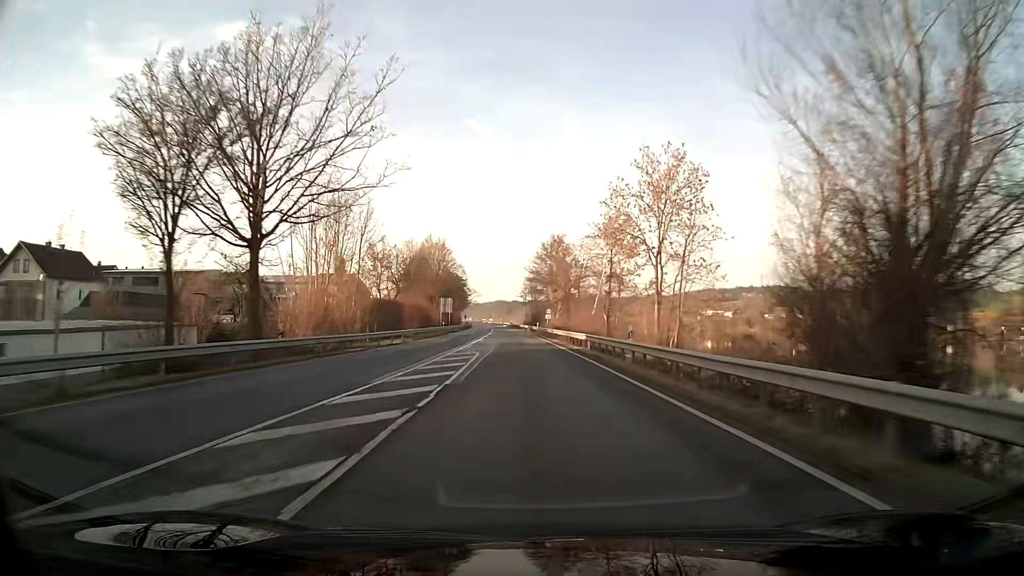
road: primary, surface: asphalt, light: Day
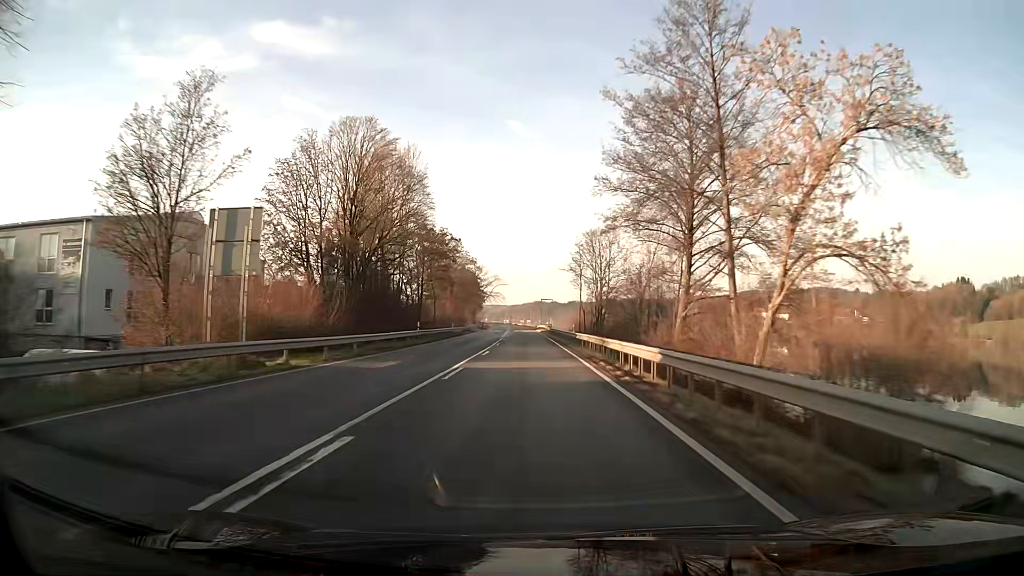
(-2.6, +79.8) m; -3°
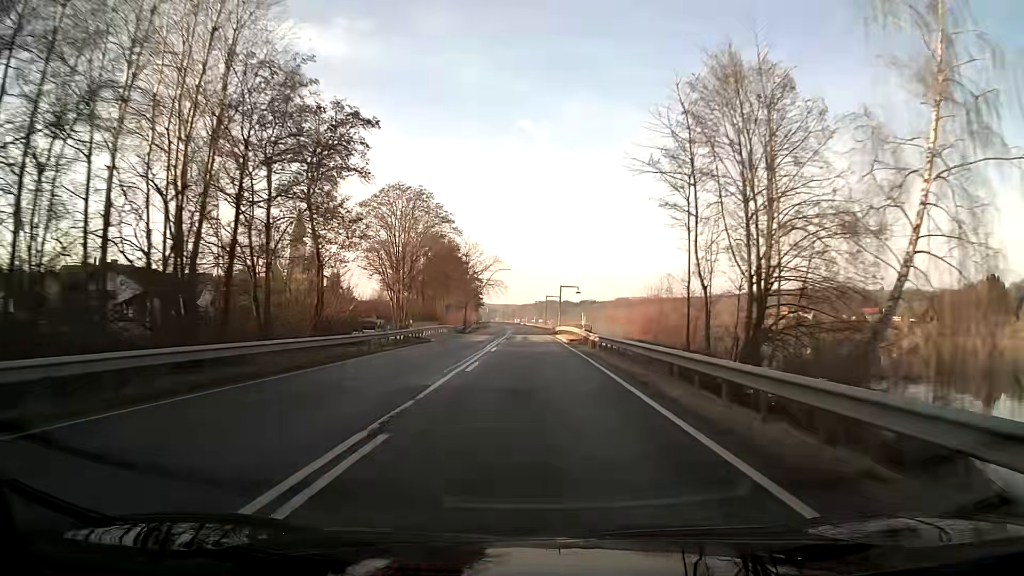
(-0.5, +47.9) m; -1°
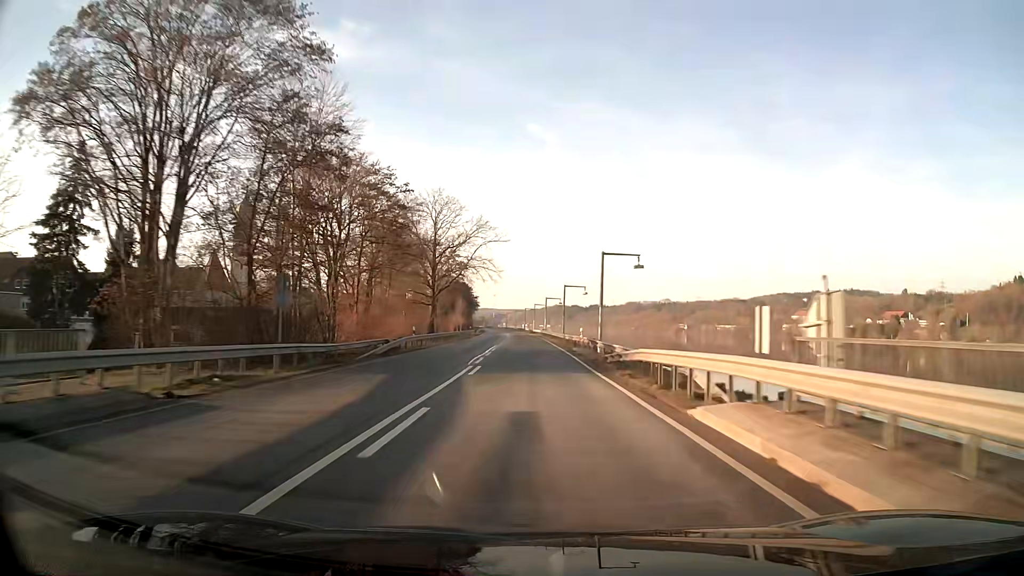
(-0.2, +47.9) m; -1°
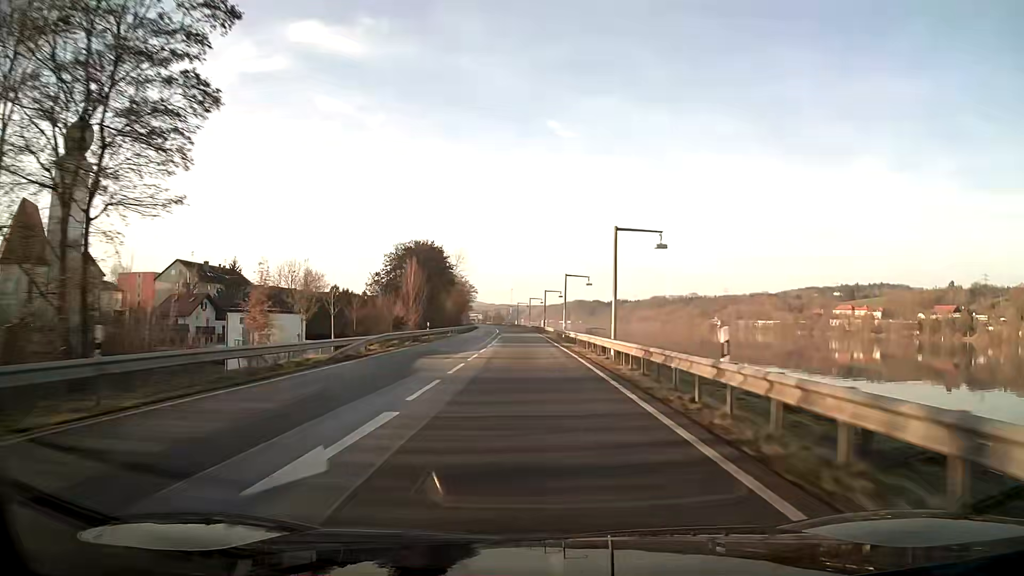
(-1.1, +79.8) m; -2°
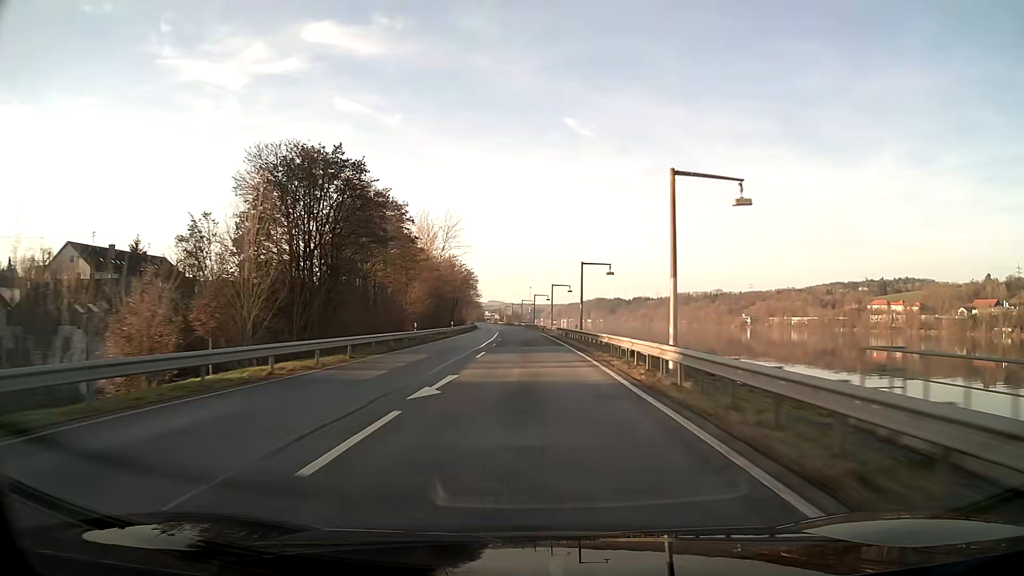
(-0.7, +47.9) m; -2°
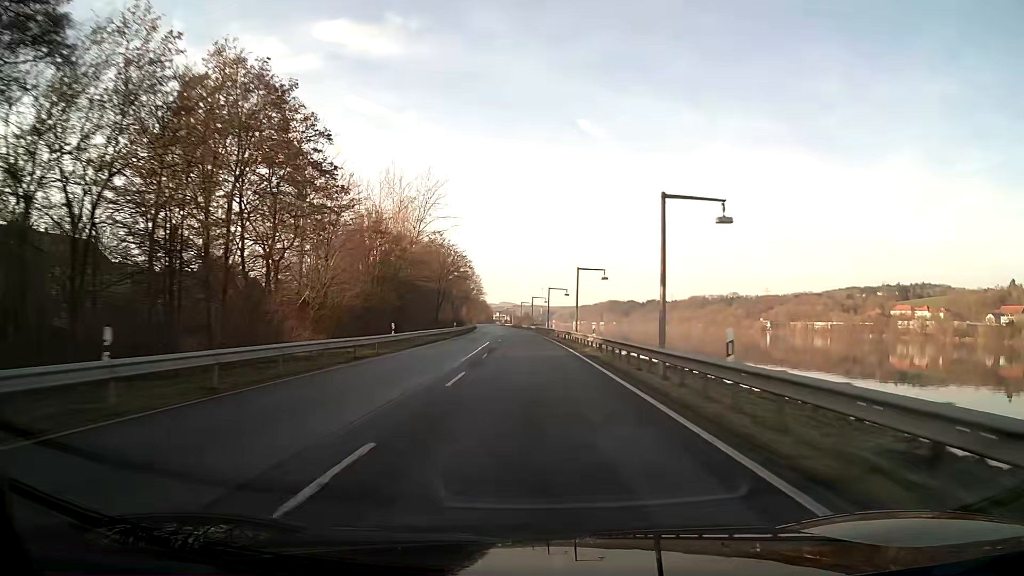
(-0.2, +31.9) m; -1°
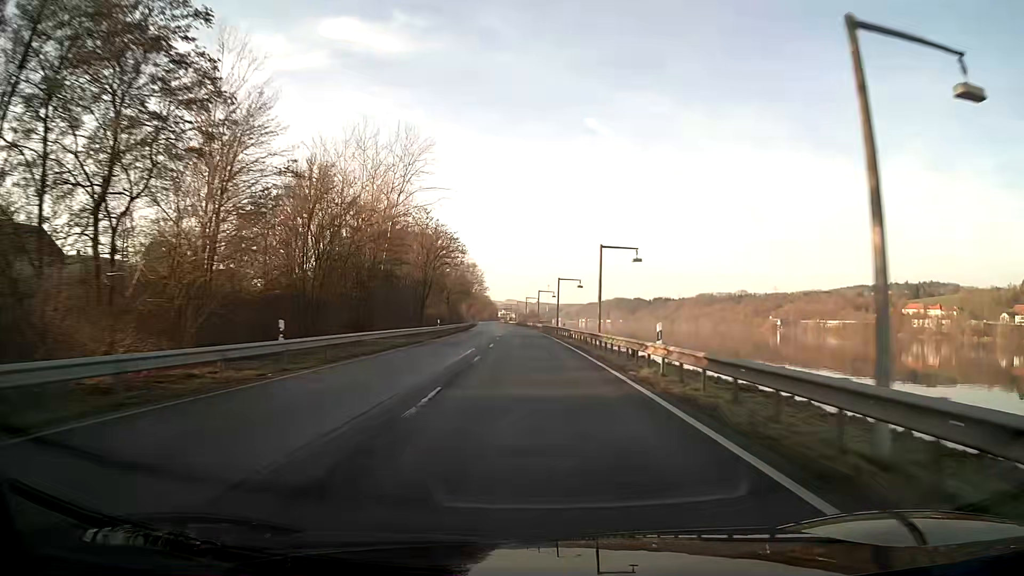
(-0.1, +16.2) m; 0°
